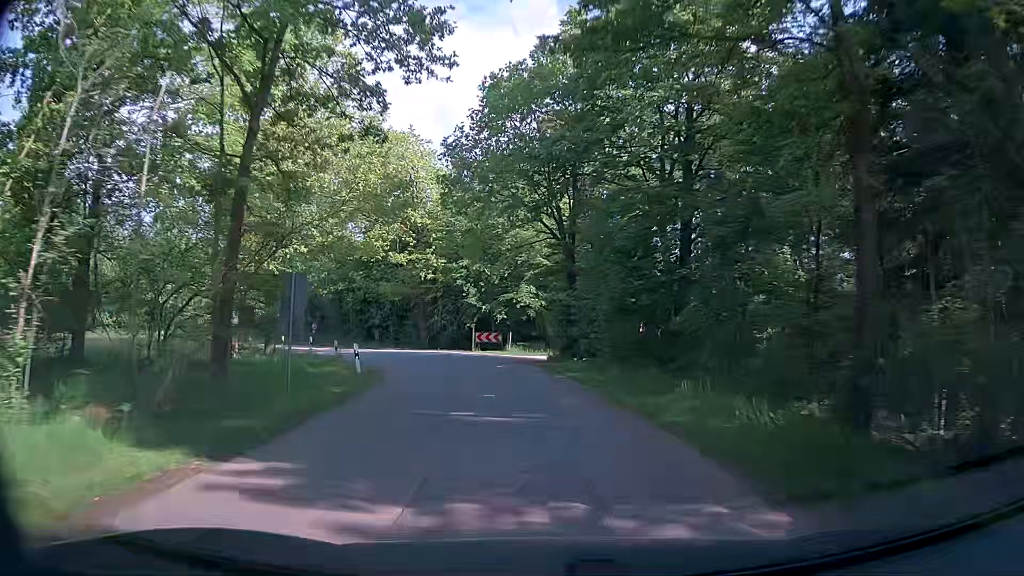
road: unclassified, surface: asphalt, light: Day
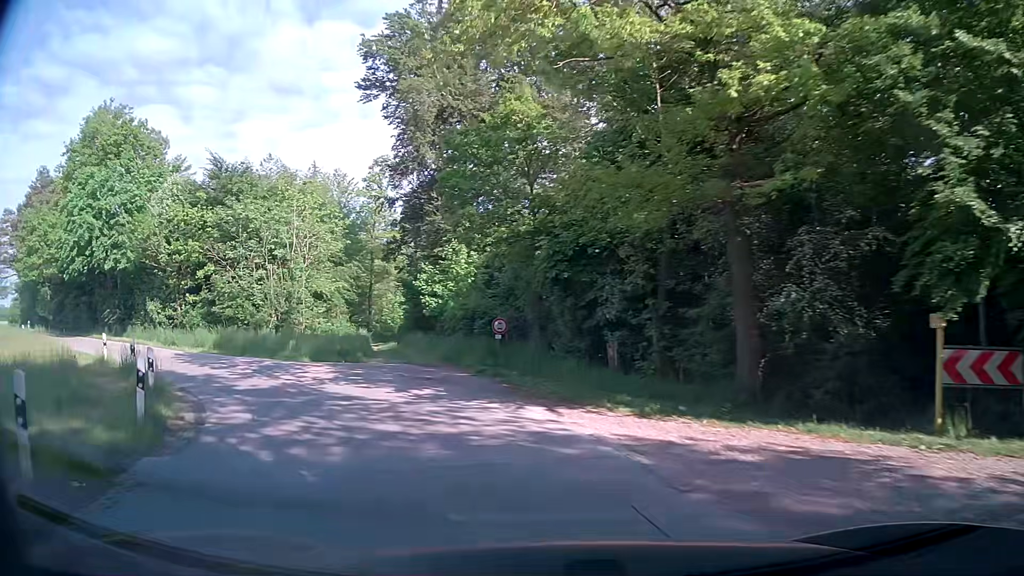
(-4.7, +29.0) m; -27°
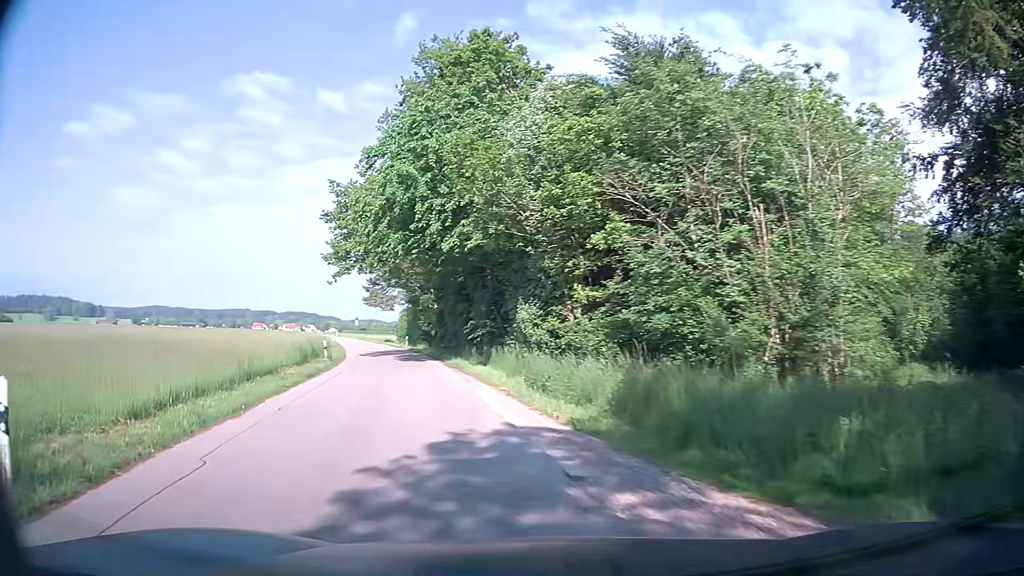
(-6.2, +17.6) m; -41°
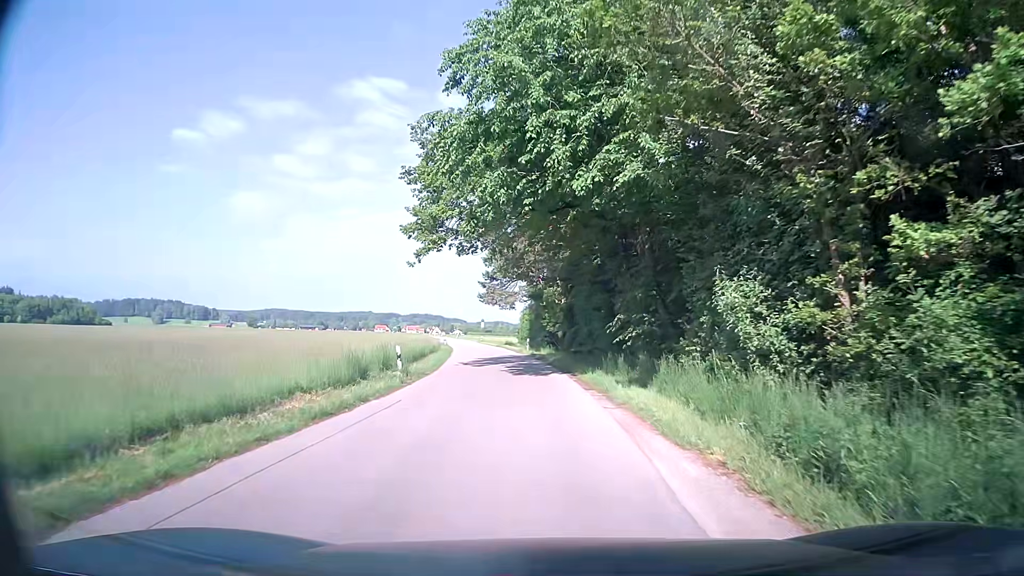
(-1.3, +9.9) m; -11°
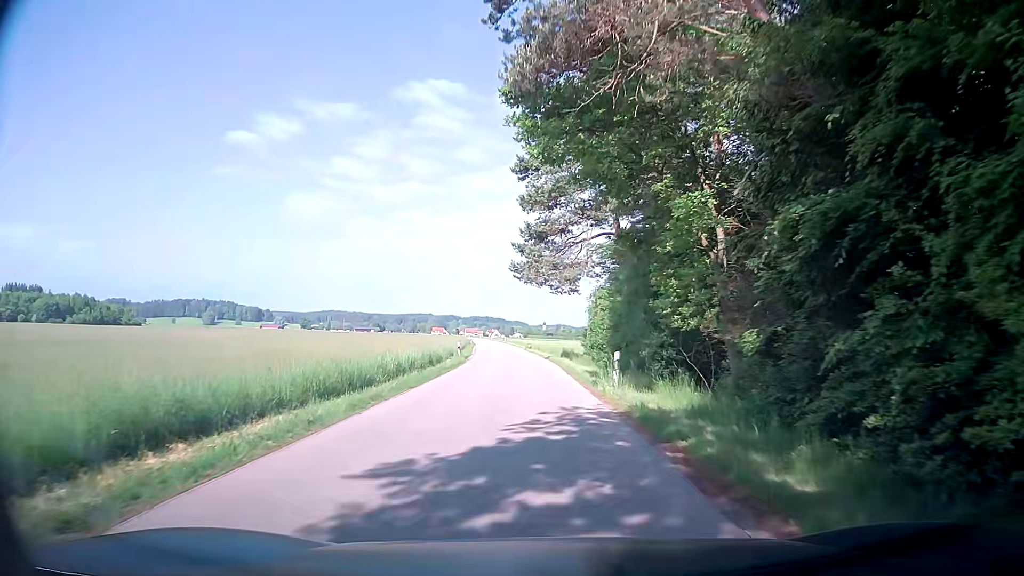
(-1.3, +29.6) m; -5°
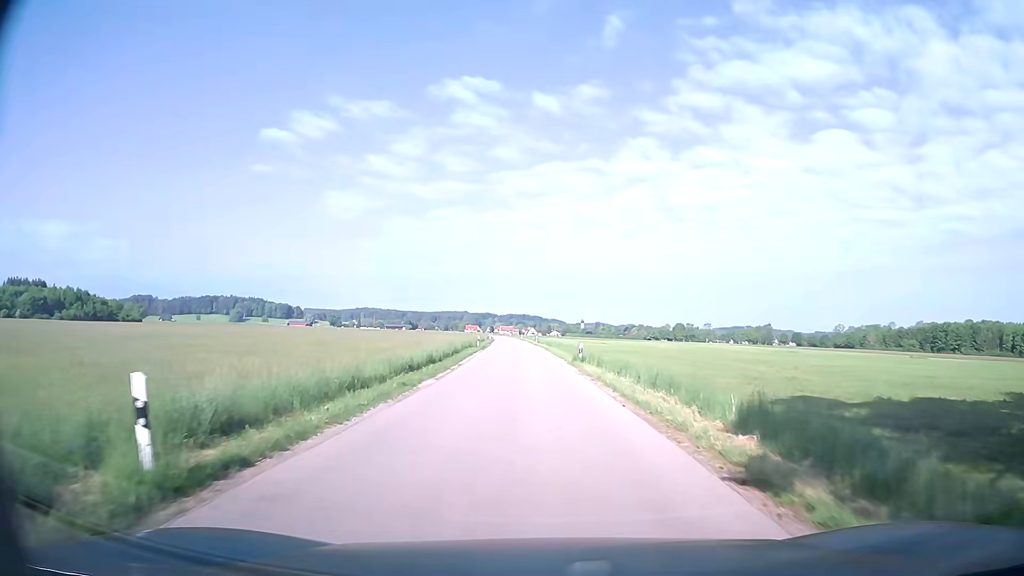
(-1.2, +36.6) m; -3°
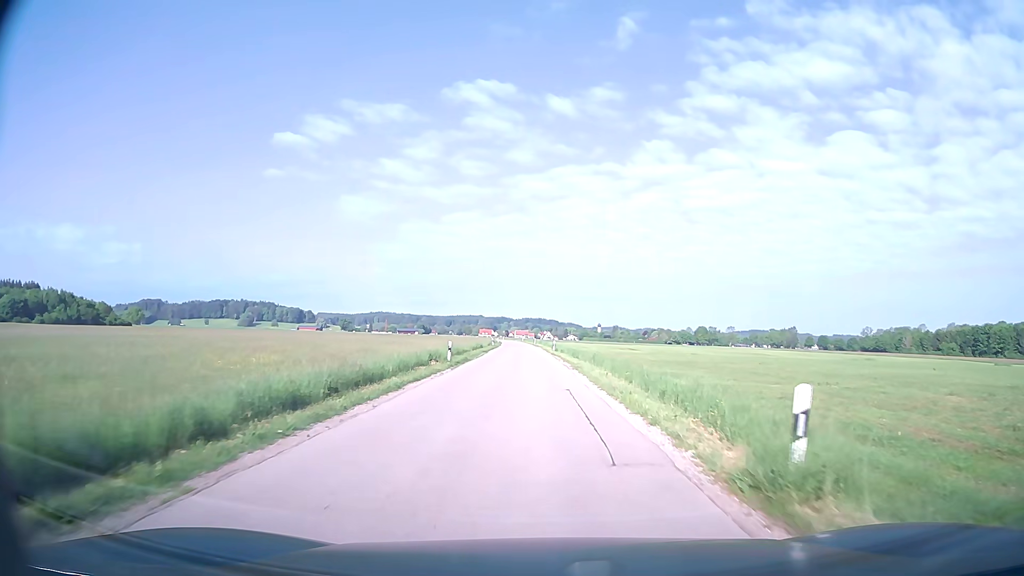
(-0.2, +25.0) m; -1°
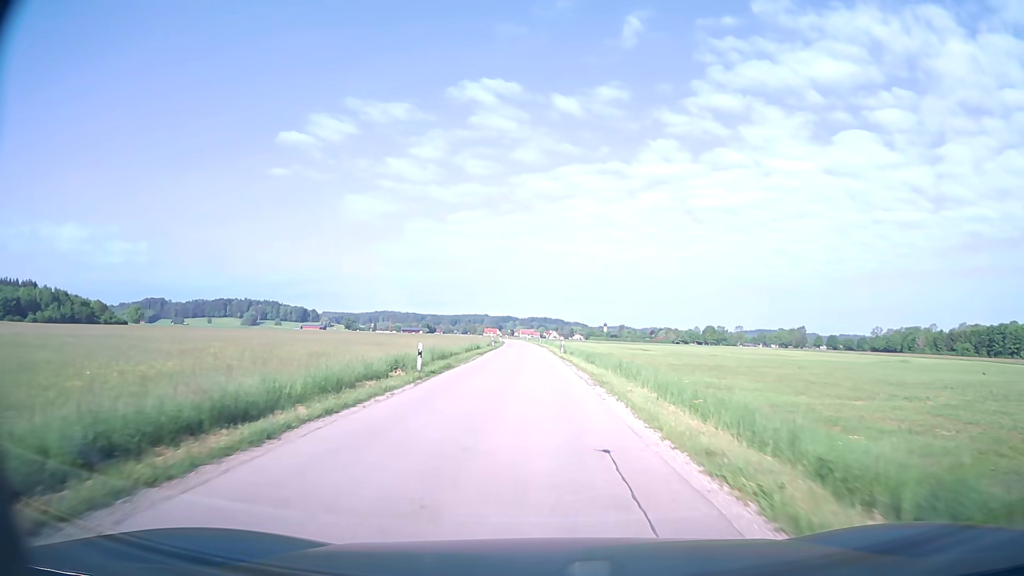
(0.0, +8.8) m; 0°
(0, +10) (0, +20) (-1, +30) (-1, +40) (-1, +50) (-1, +60) (-2, +70) (-2, +80) (-2, +90) (-3, +100) m
